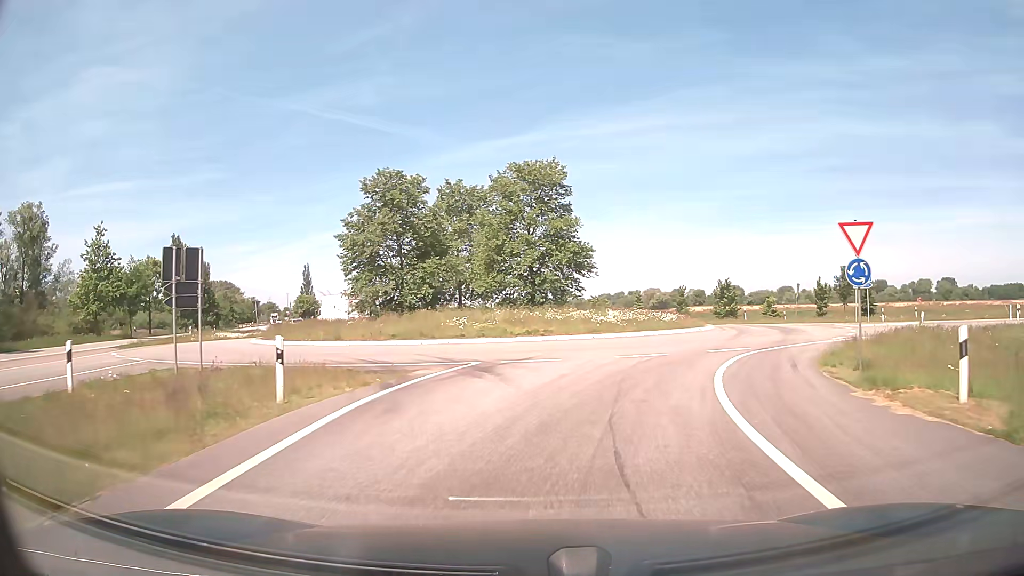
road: motorway_link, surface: asphalt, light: Day
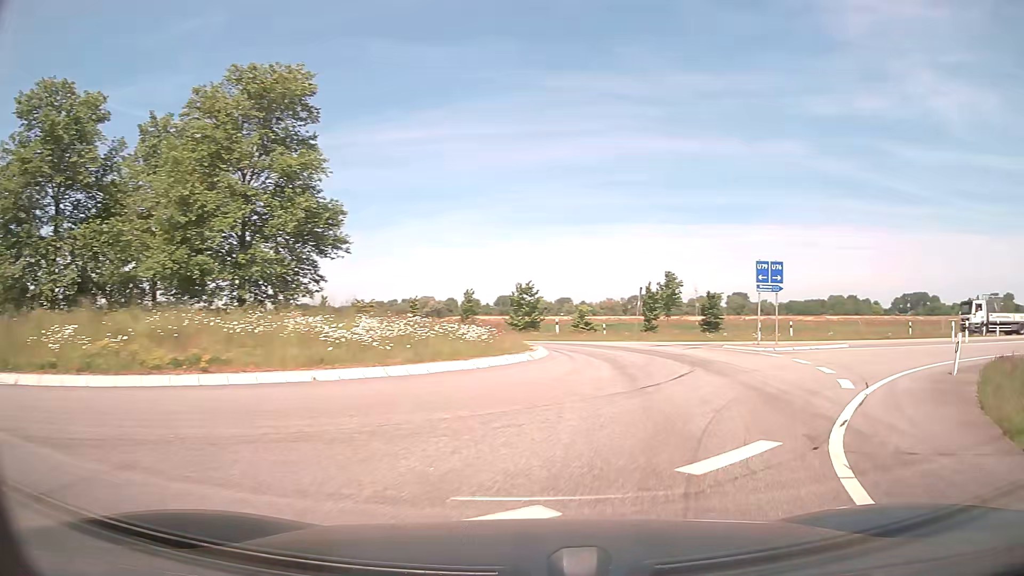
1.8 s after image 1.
(+1.6, +14.8) m; +17°
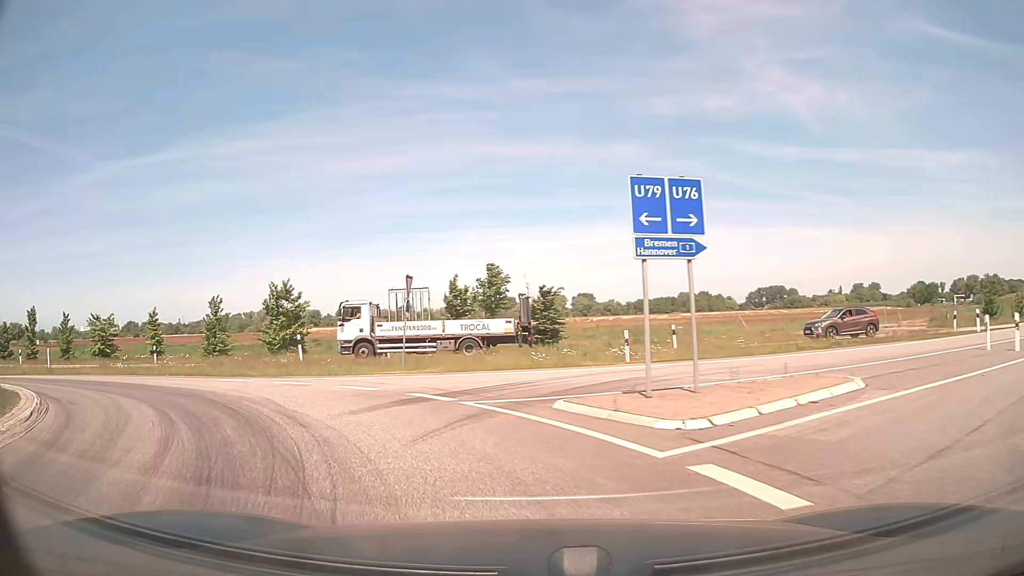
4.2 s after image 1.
(+5.1, +16.2) m; +15°
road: secondary
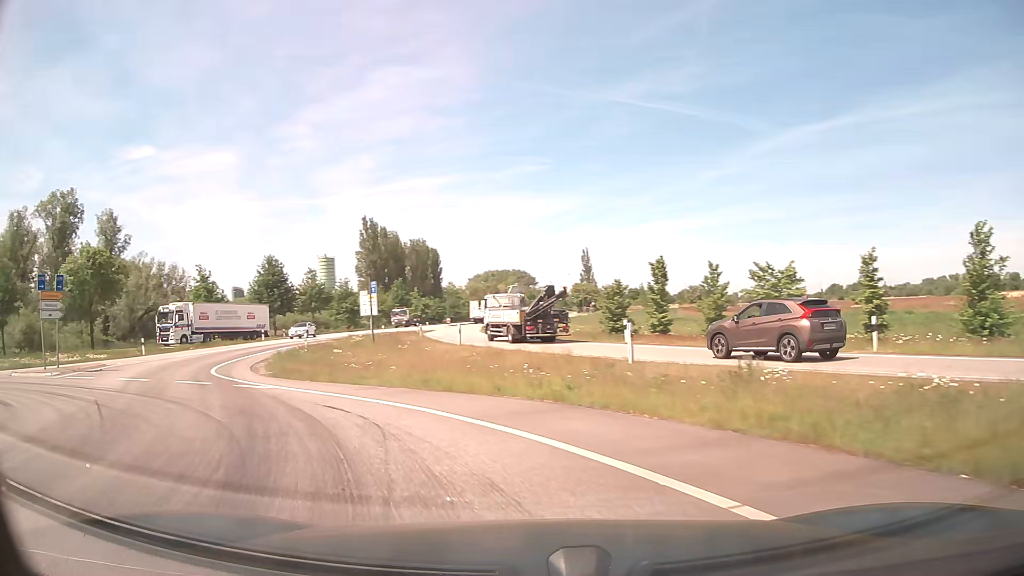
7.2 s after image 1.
(-9.5, +17.9) m; -58°
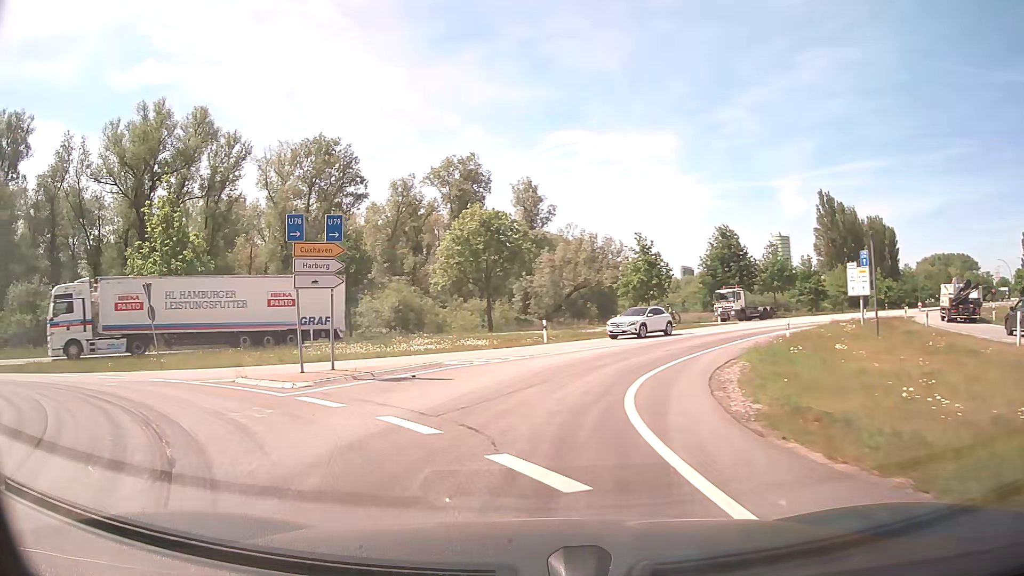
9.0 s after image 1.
(-4.6, +11.9) m; -40°
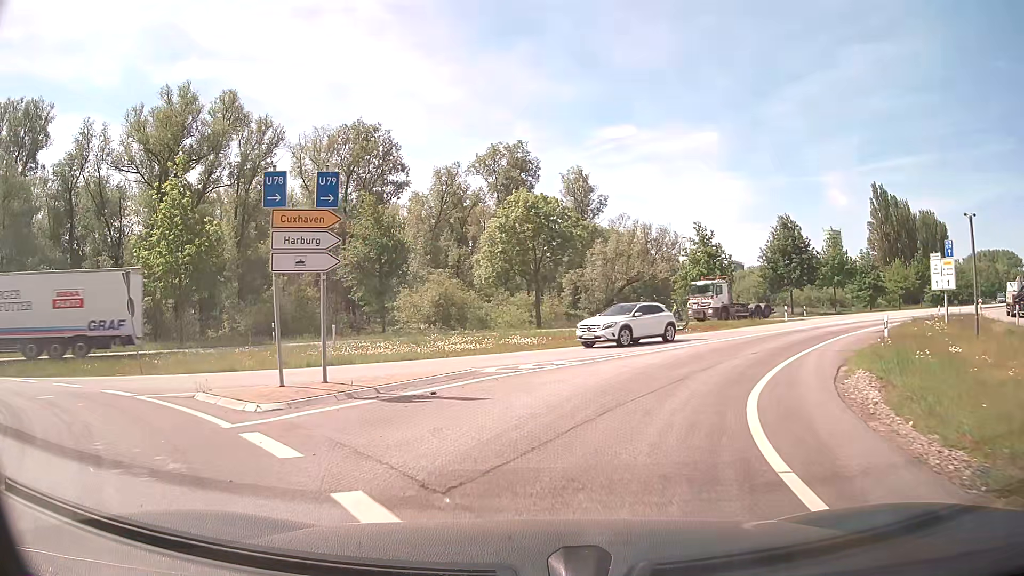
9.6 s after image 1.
(-0.3, +4.4) m; -5°
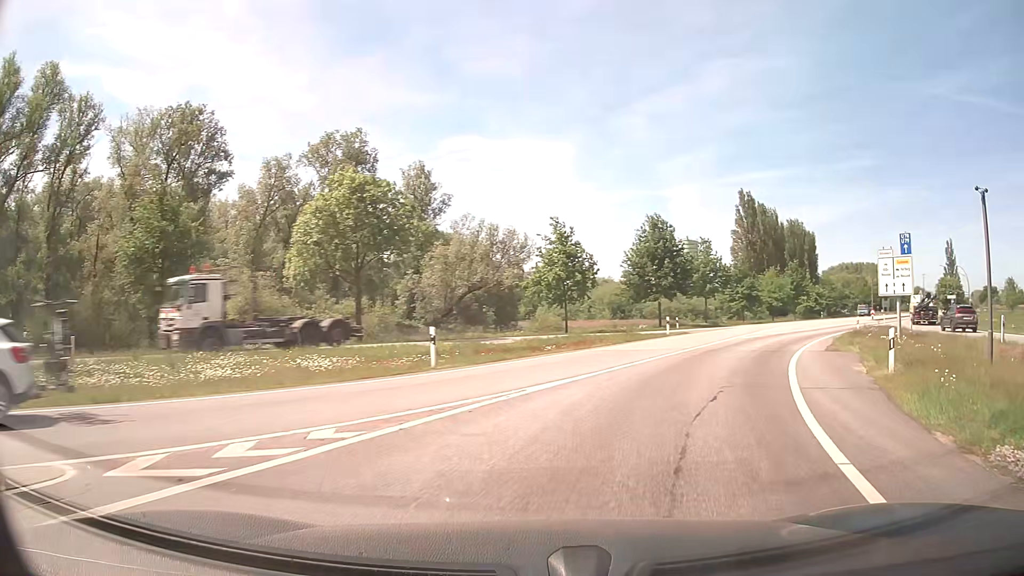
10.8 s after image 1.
(+0.7, +9.5) m; +12°
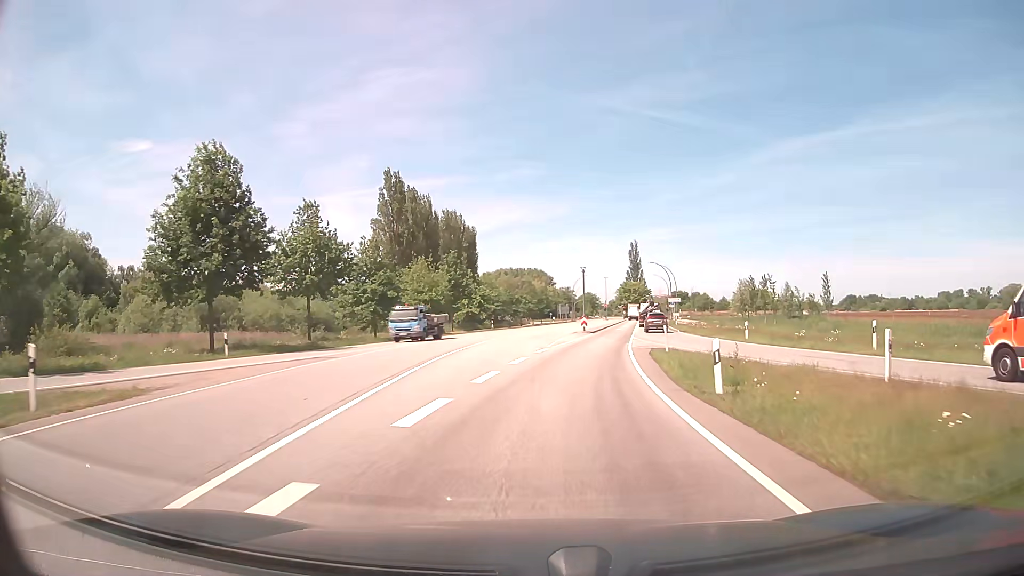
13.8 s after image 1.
(+10.6, +28.6) m; +32°
(0, +10) (+1, +20) (+2, +30) (+4, +40) (+5, +50) (+7, +60) (+8, +69) (+10, +79) (+11, +89) (+13, +99) m
